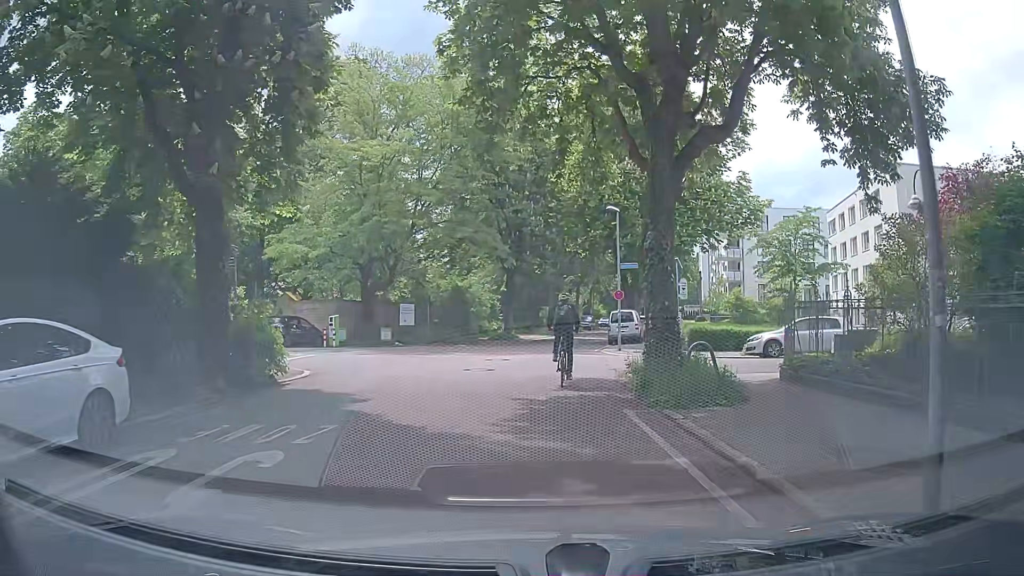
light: Day
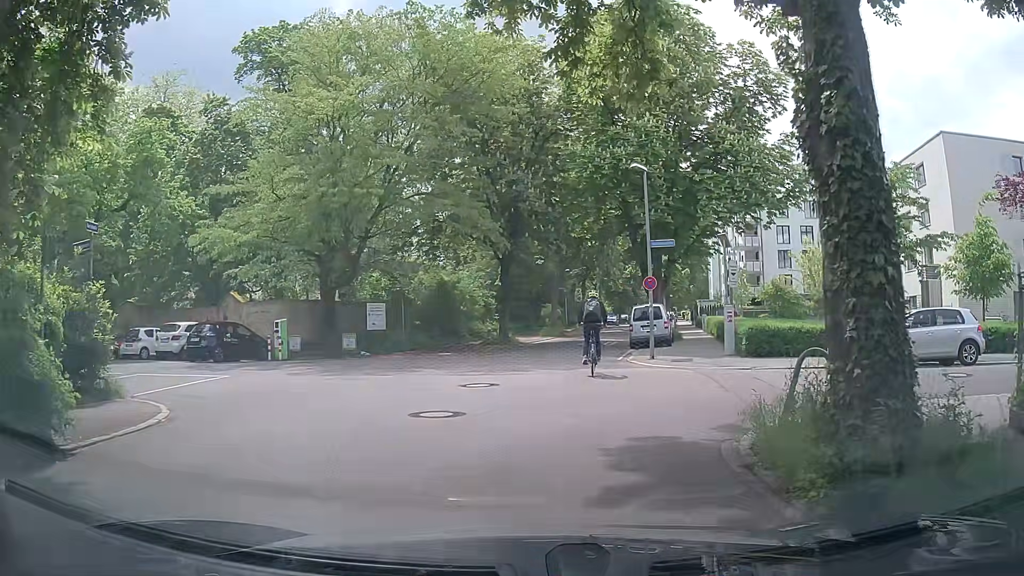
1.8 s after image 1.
(-0.2, +7.6) m; -1°
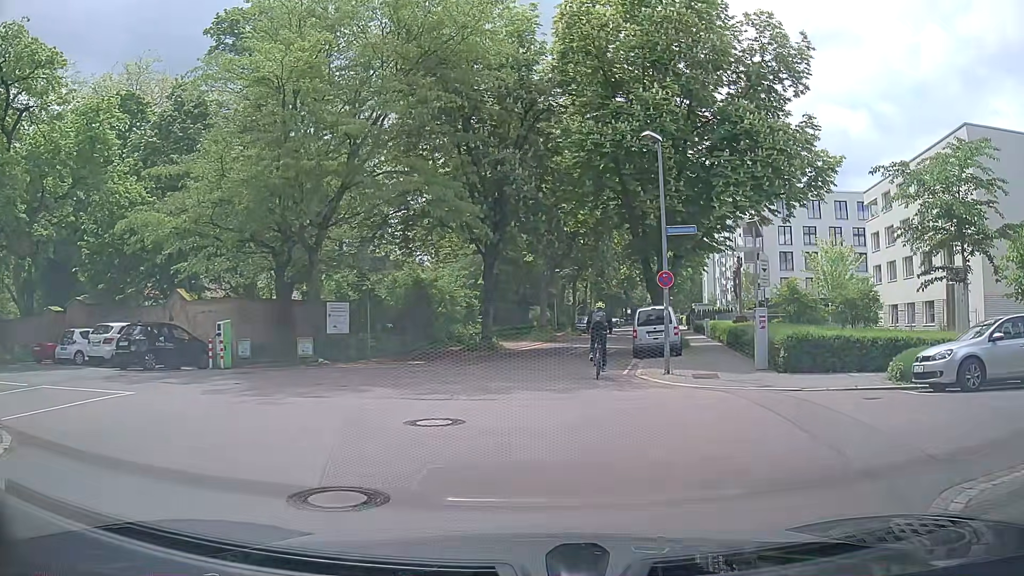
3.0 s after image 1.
(-0.1, +4.2) m; +1°
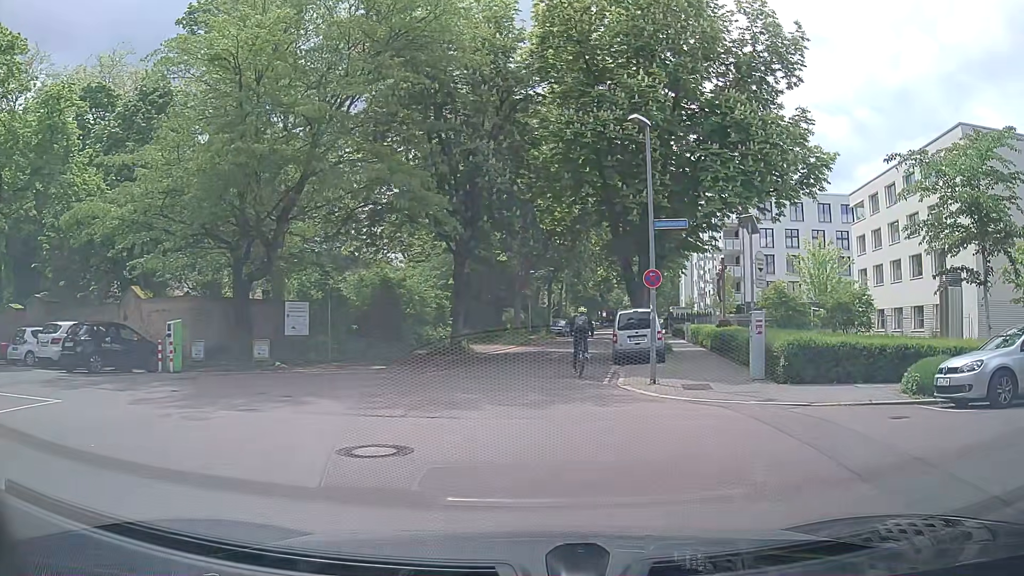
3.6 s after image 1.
(0.0, +1.7) m; +1°
